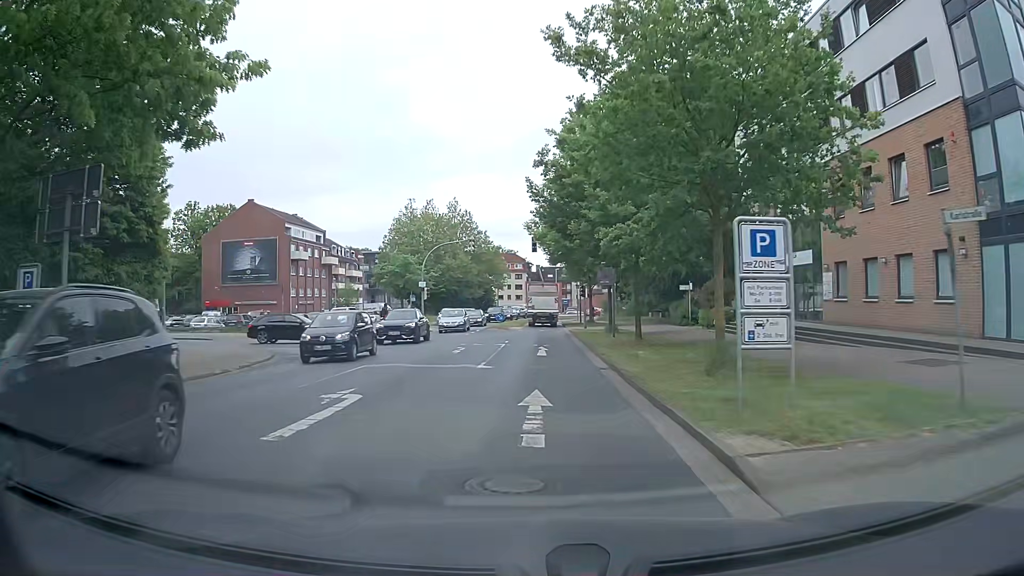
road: tertiary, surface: asphalt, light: Day
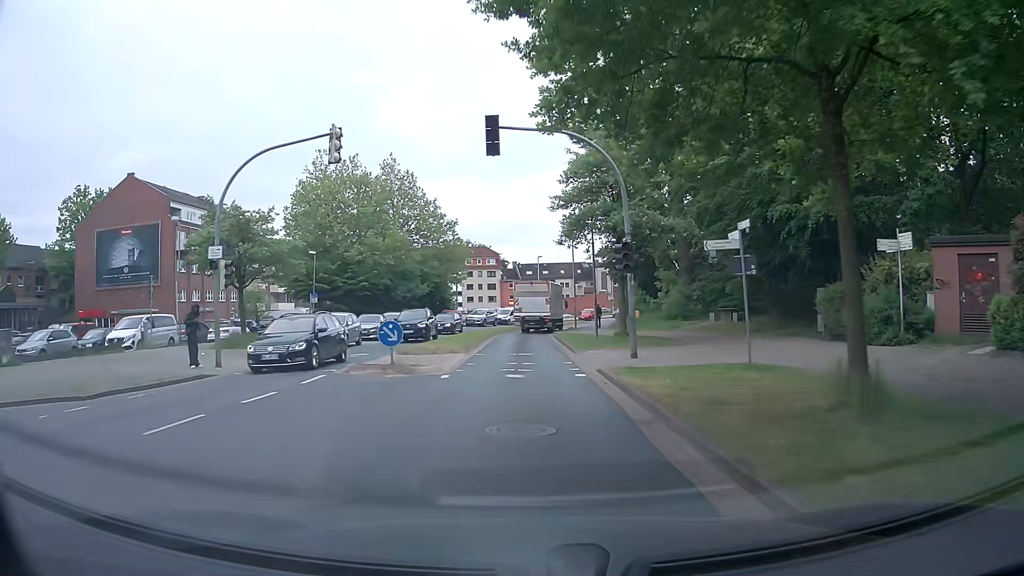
(+0.6, +31.1) m; +2°
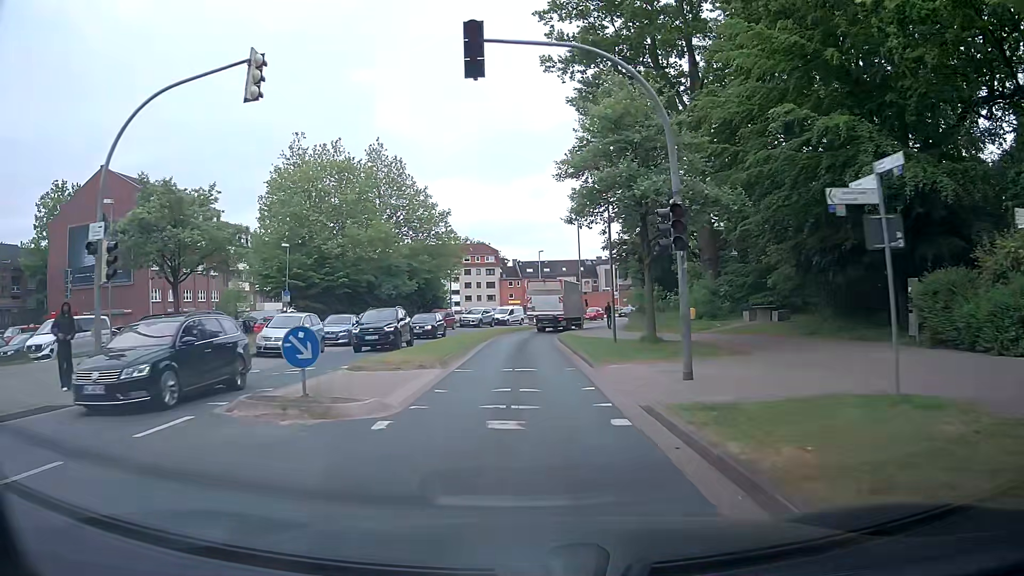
(0.0, +6.2) m; 0°
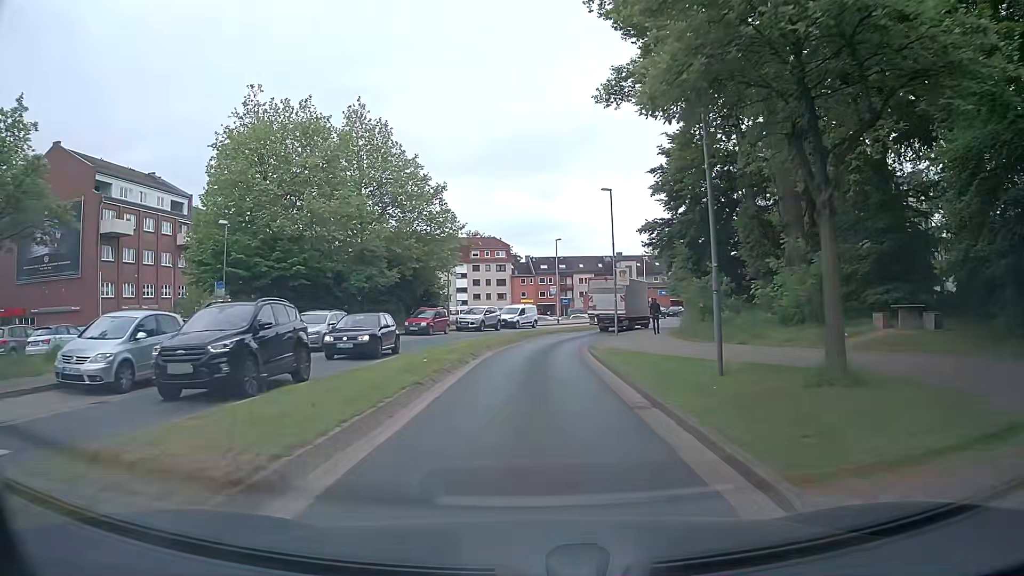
(-0.1, +12.2) m; -1°
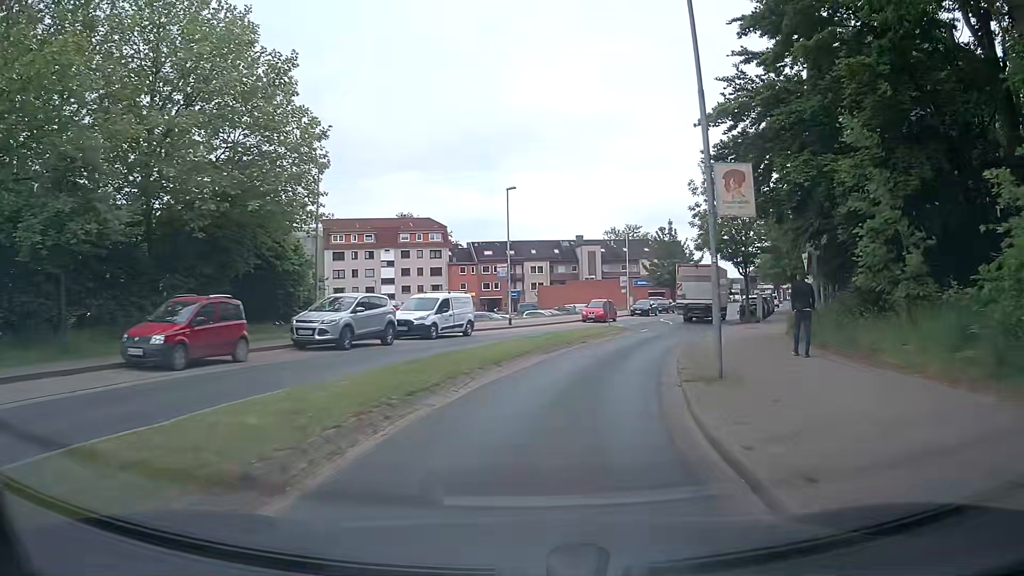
(+0.6, +24.8) m; +5°
(0, +10) (+2, +20) (+5, +29) (+9, +39) (+13, +48) (+17, +57) (+20, +66) (+24, +76) (+28, +85) (+32, +94) m
